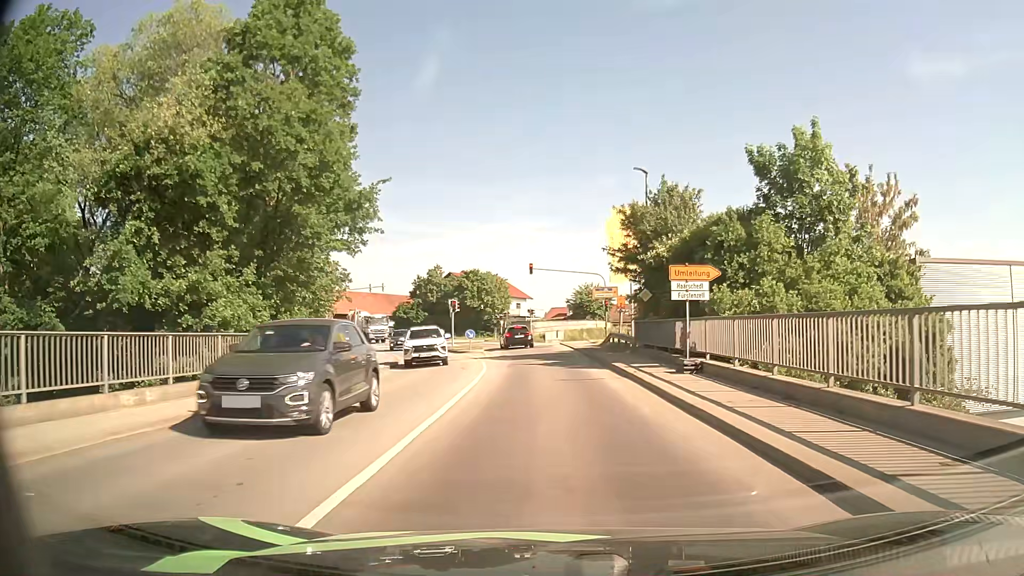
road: tertiary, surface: asphalt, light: Day
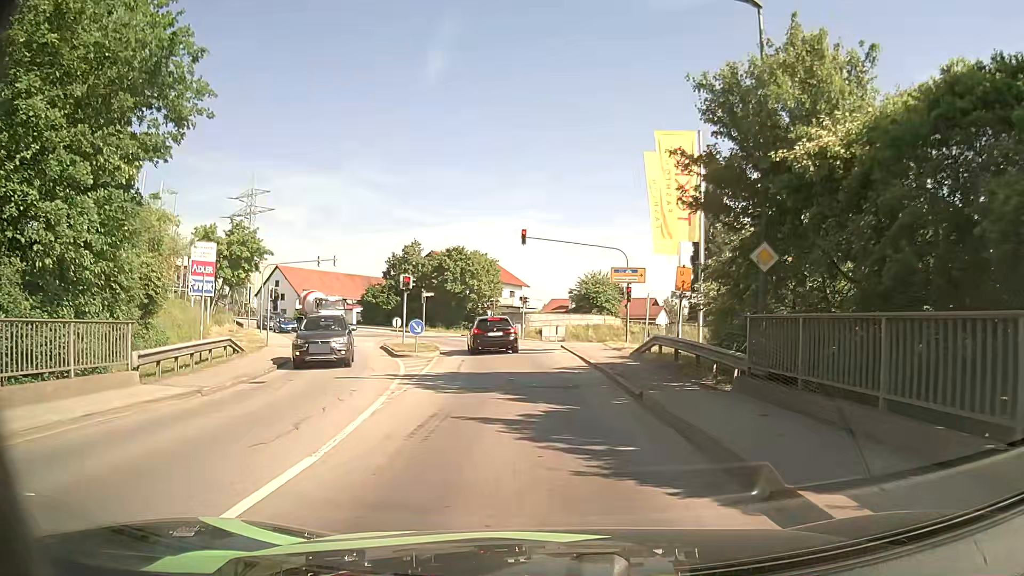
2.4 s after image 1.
(+0.3, +15.9) m; +1°
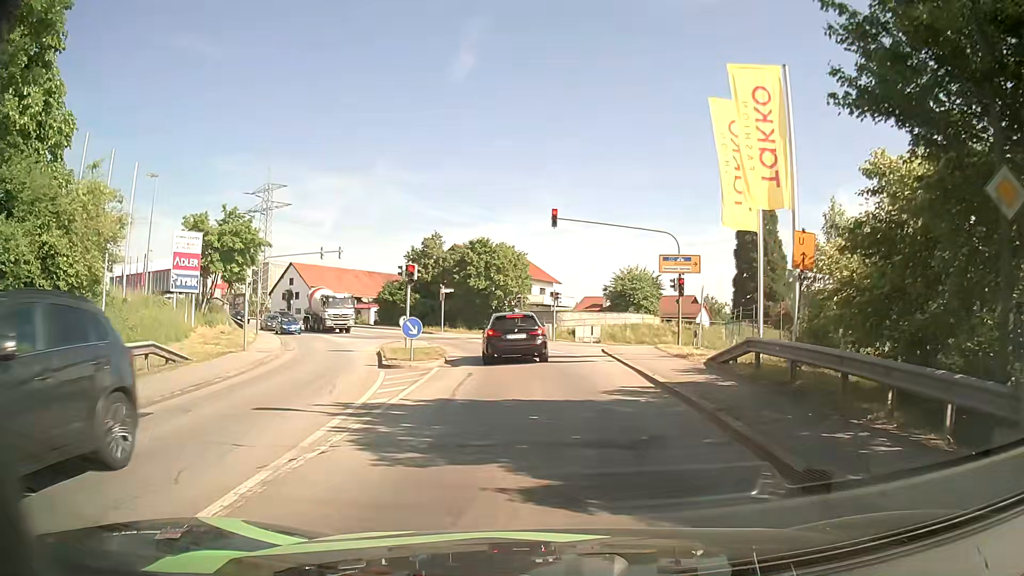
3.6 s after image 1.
(-0.2, +6.4) m; -2°
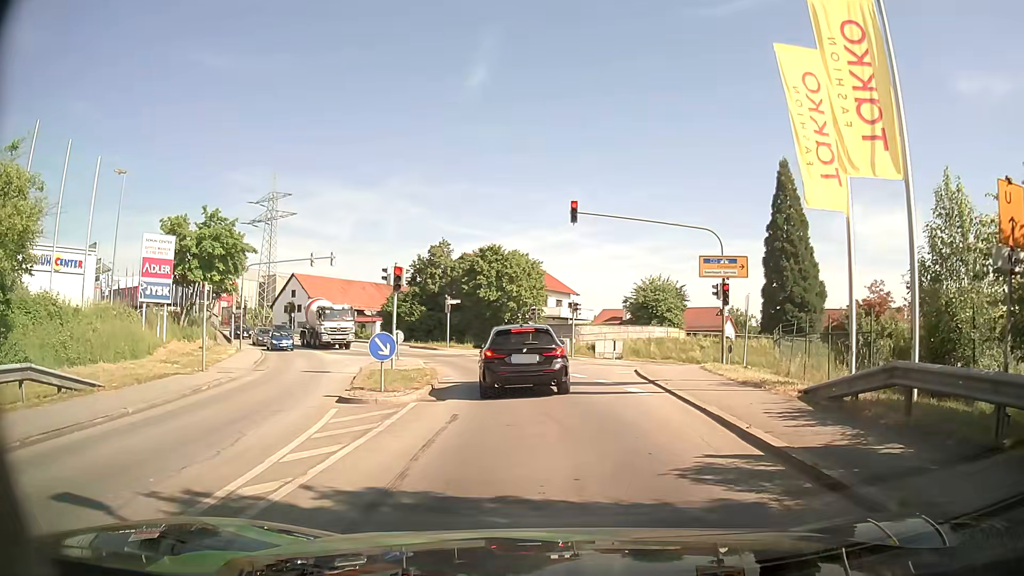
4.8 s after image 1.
(-0.1, +5.2) m; -4°
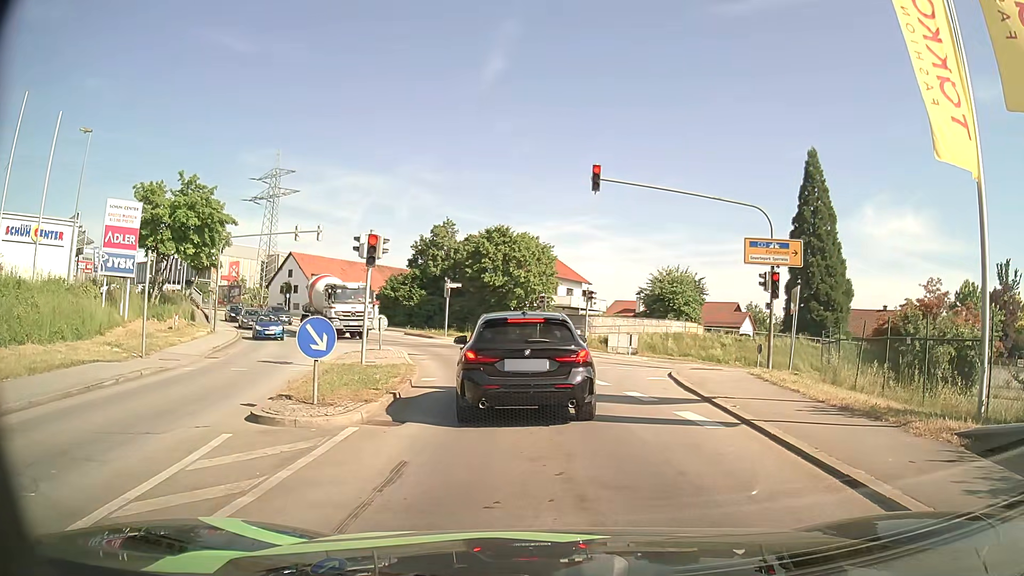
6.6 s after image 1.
(0.0, +4.5) m; 0°
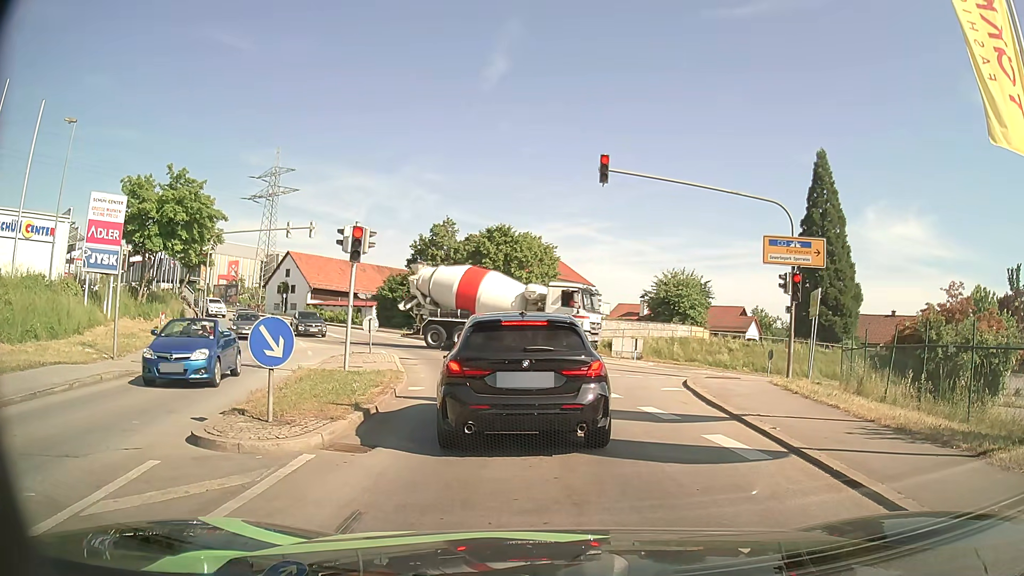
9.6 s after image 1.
(0.0, +1.7) m; 0°
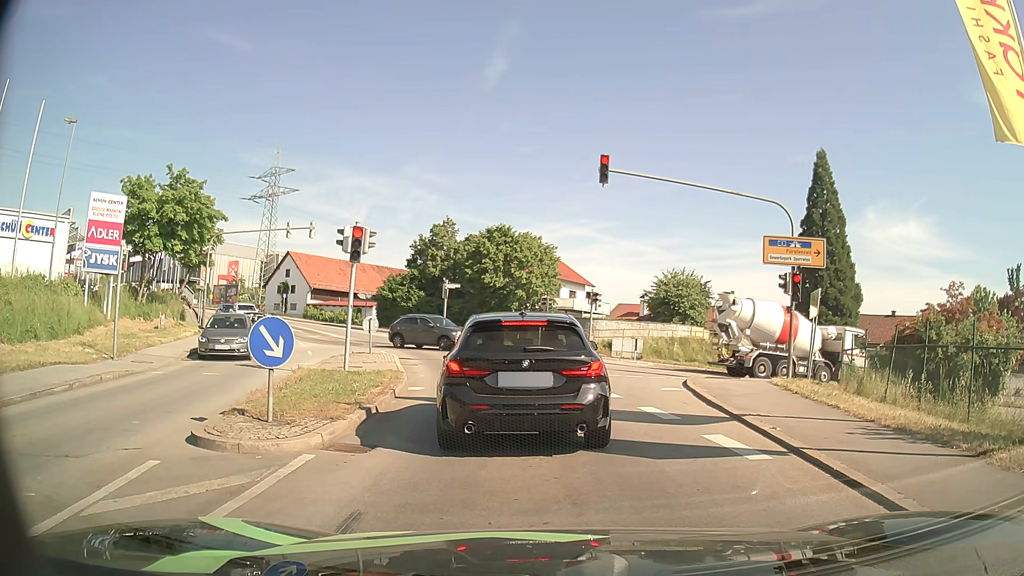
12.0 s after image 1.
(0.0, +0.1) m; 0°
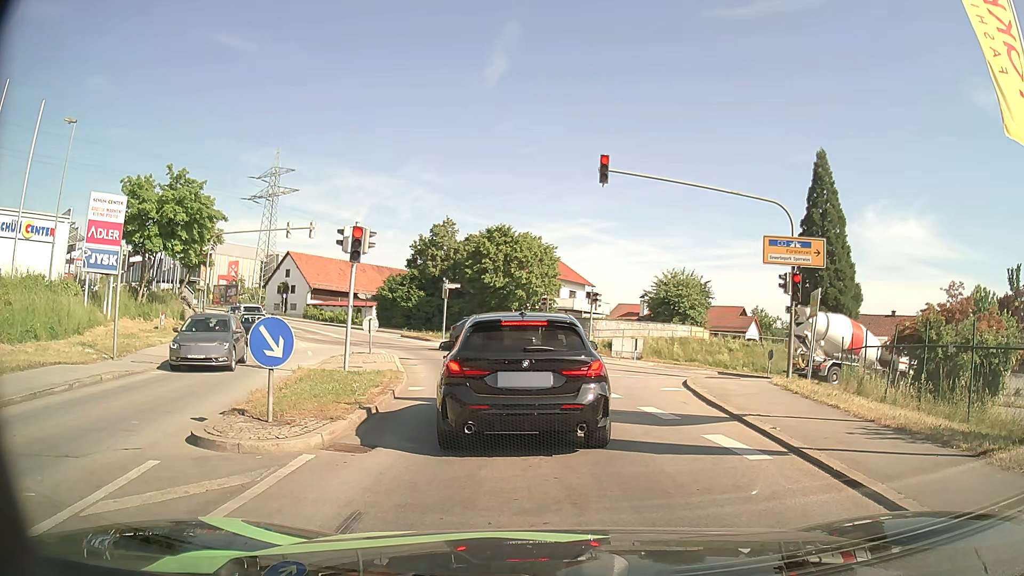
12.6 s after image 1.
(0.0, 0.0) m; 0°
